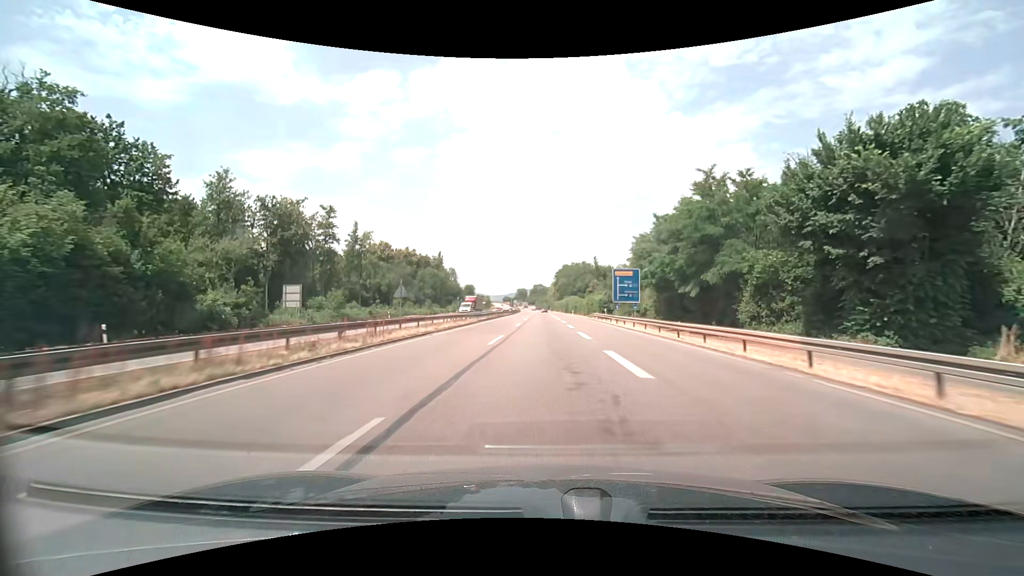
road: trunk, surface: asphalt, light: Day
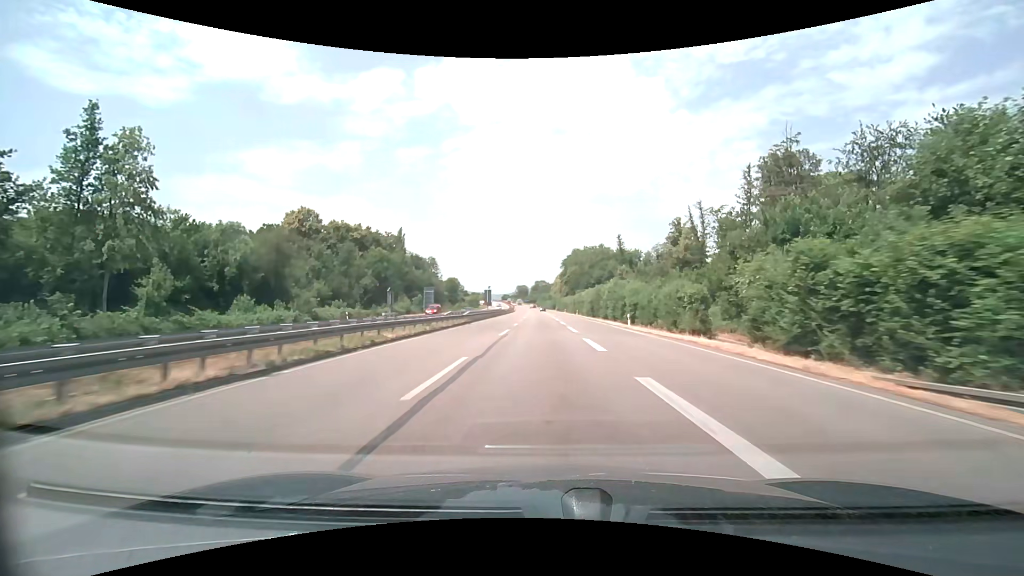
(-0.4, +66.2) m; -1°
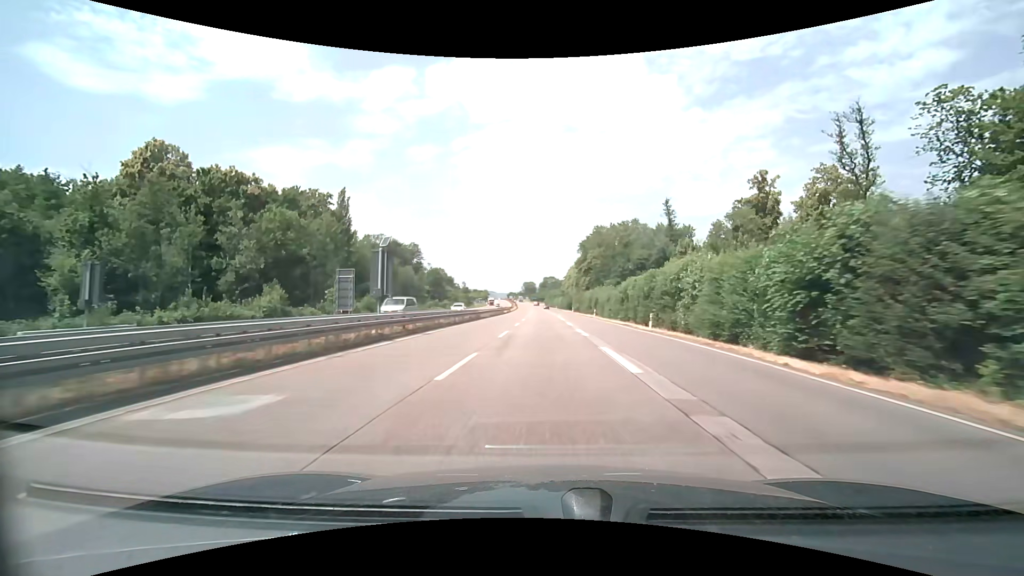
(-0.2, +53.0) m; -1°
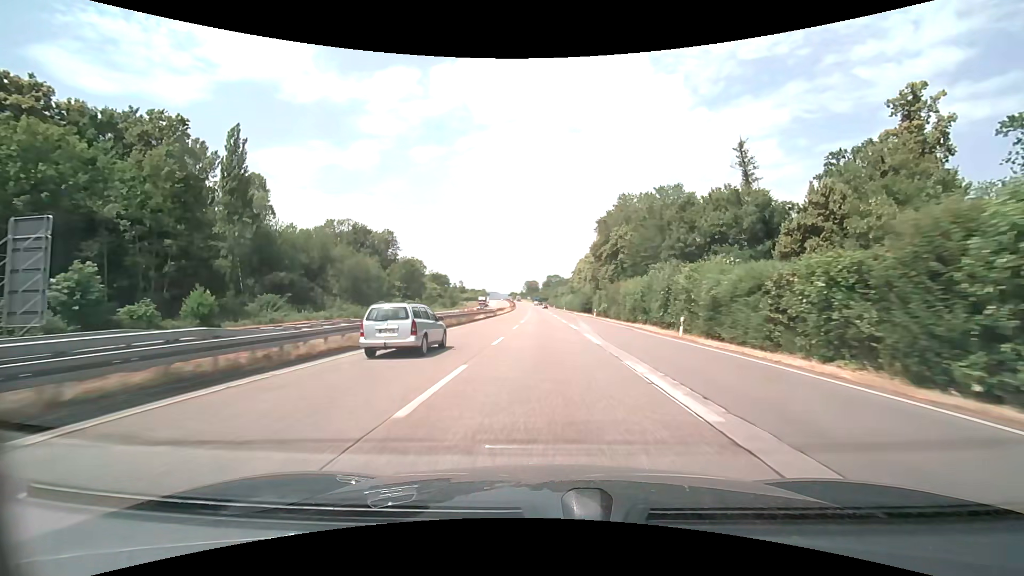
(-0.2, +39.8) m; 0°
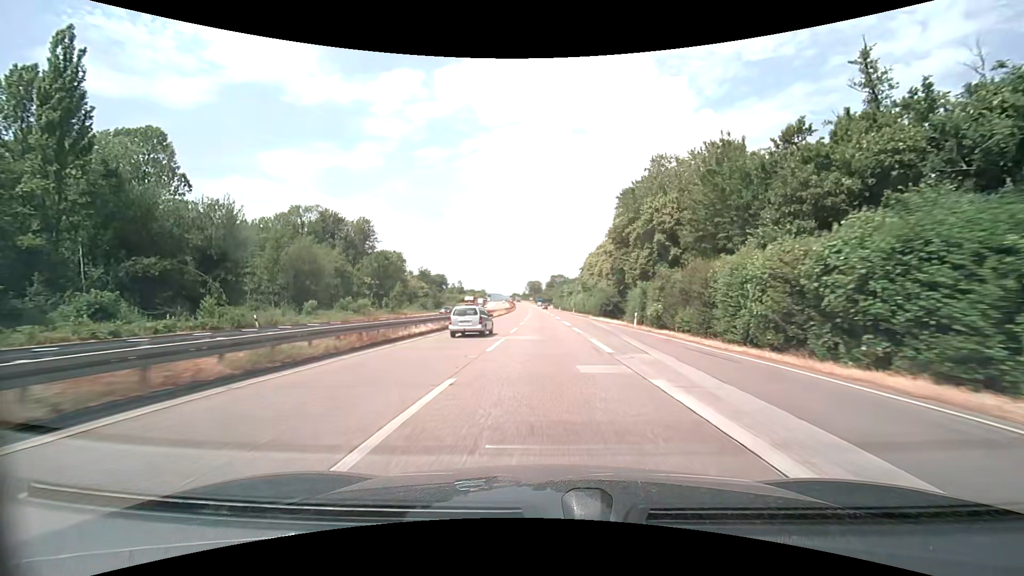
(-0.1, +26.5) m; 0°
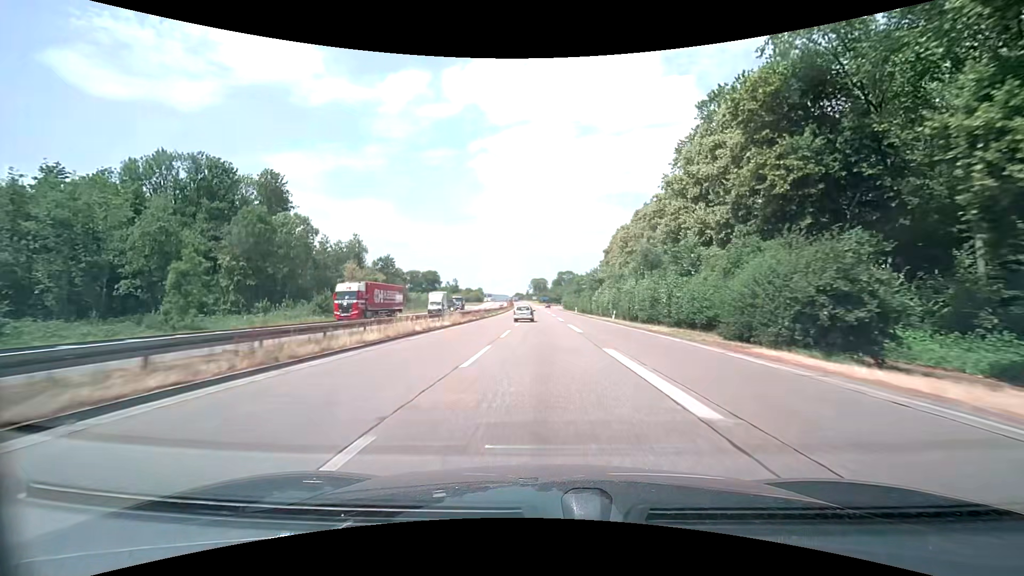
(-0.2, +53.0) m; -1°
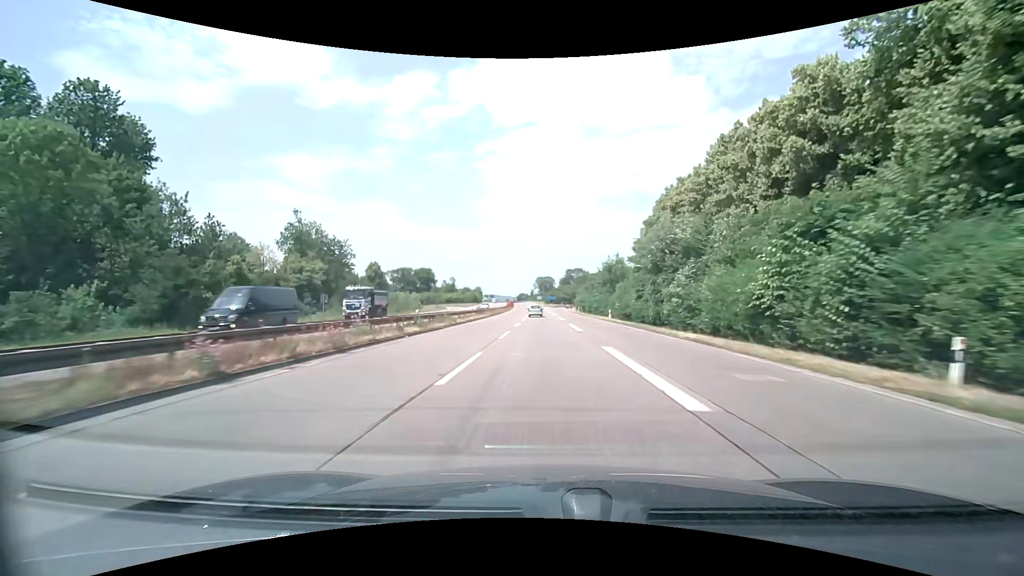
(-0.3, +39.6) m; -1°
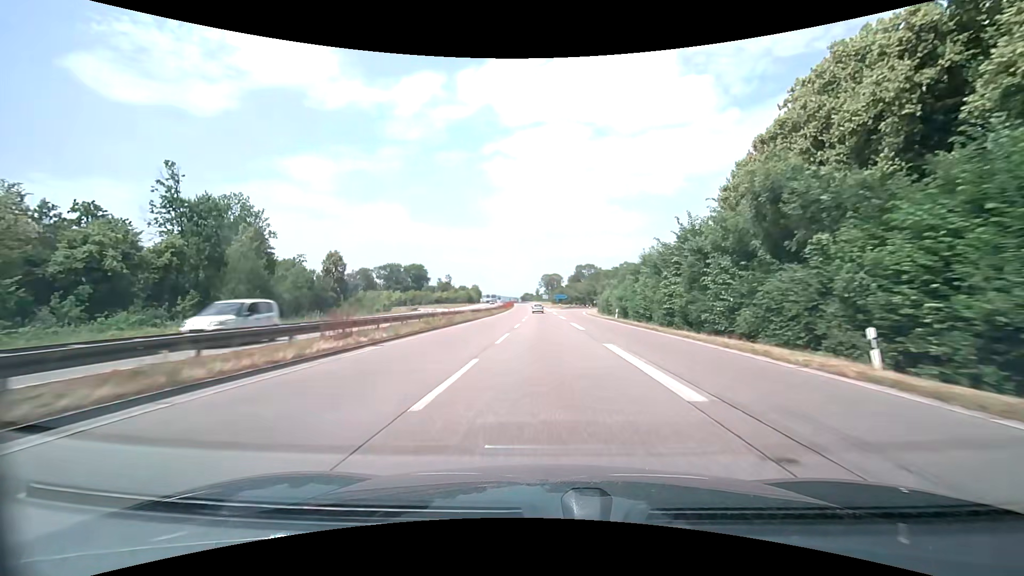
(-0.3, +39.5) m; -1°
(0, +10) (0, +20) (0, +30) (0, +40) (0, +50) (0, +60) (0, +70) (-1, +80) (-1, +90) (-1, +100) m
